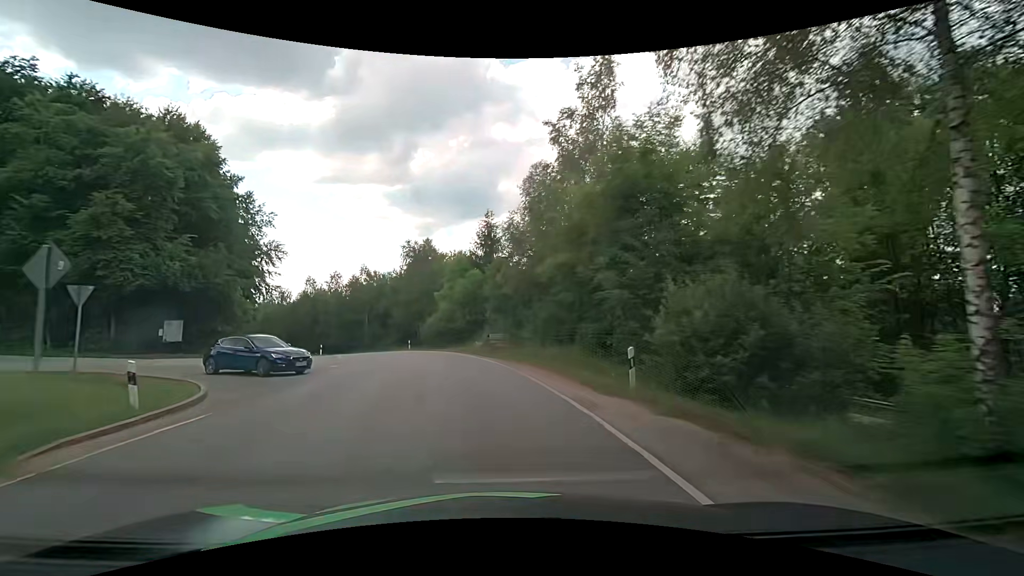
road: tertiary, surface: asphalt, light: Day
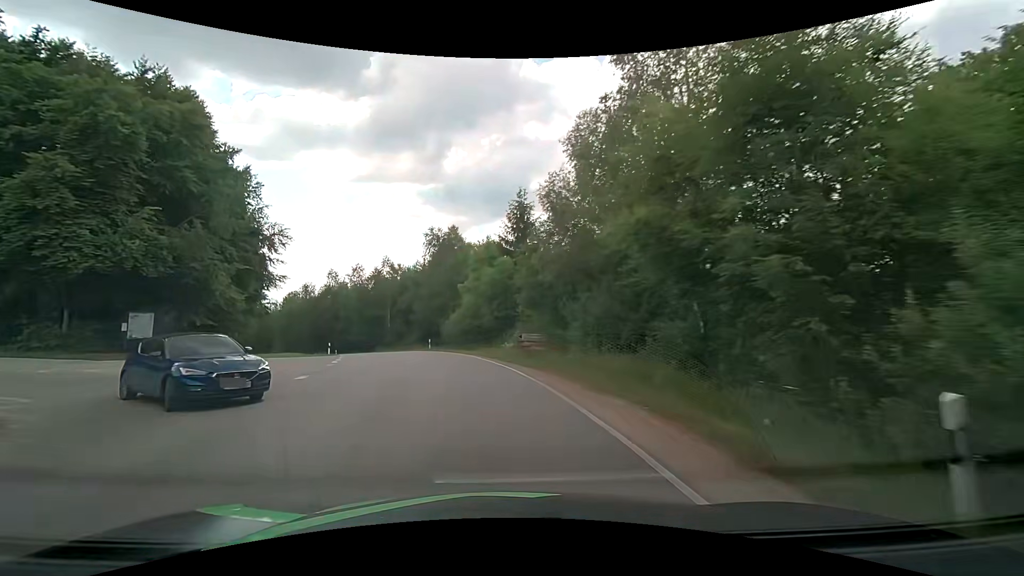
(-0.2, +7.1) m; -4°
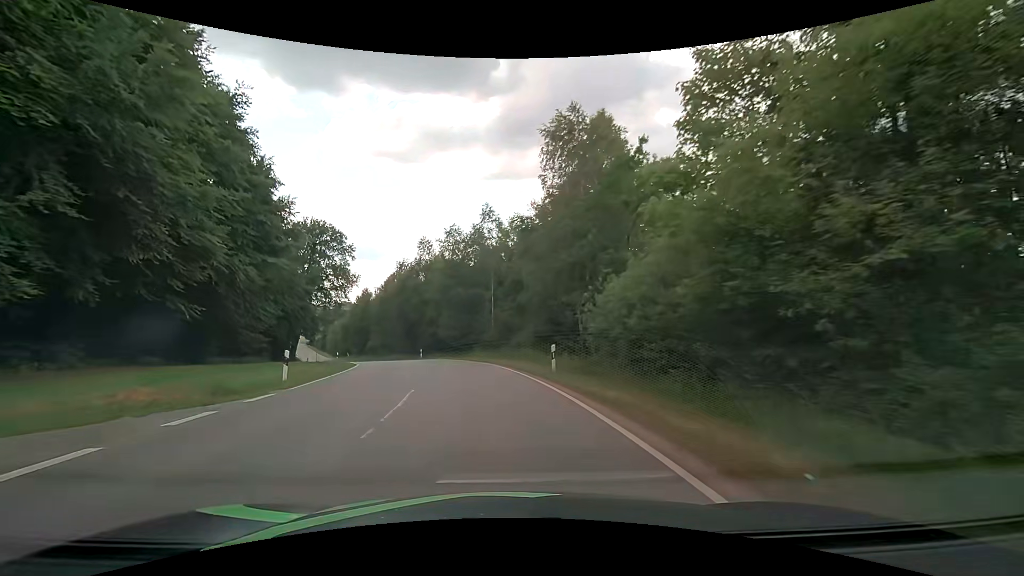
(-3.9, +29.4) m; -14°
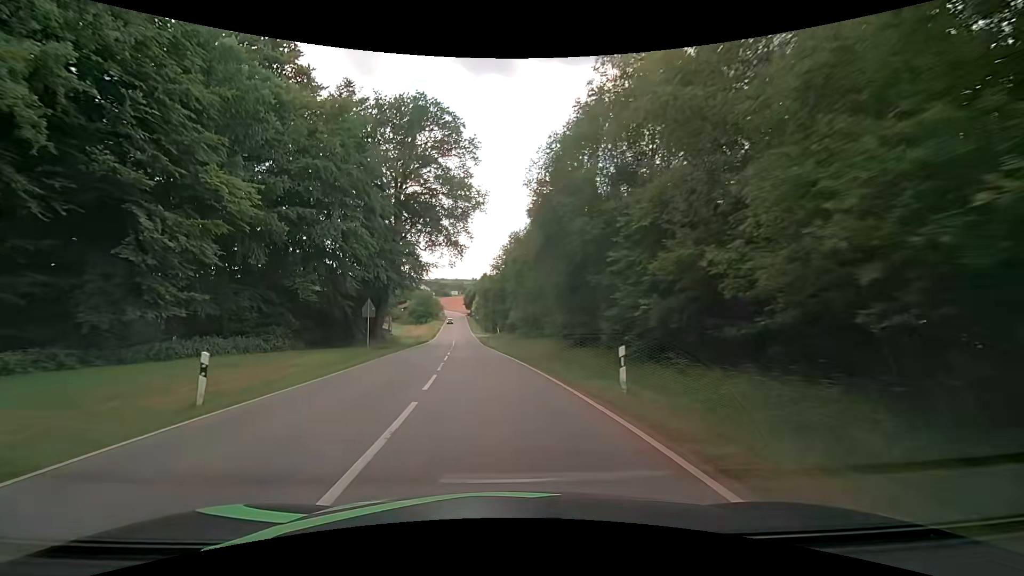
(-7.7, +42.4) m; -20°
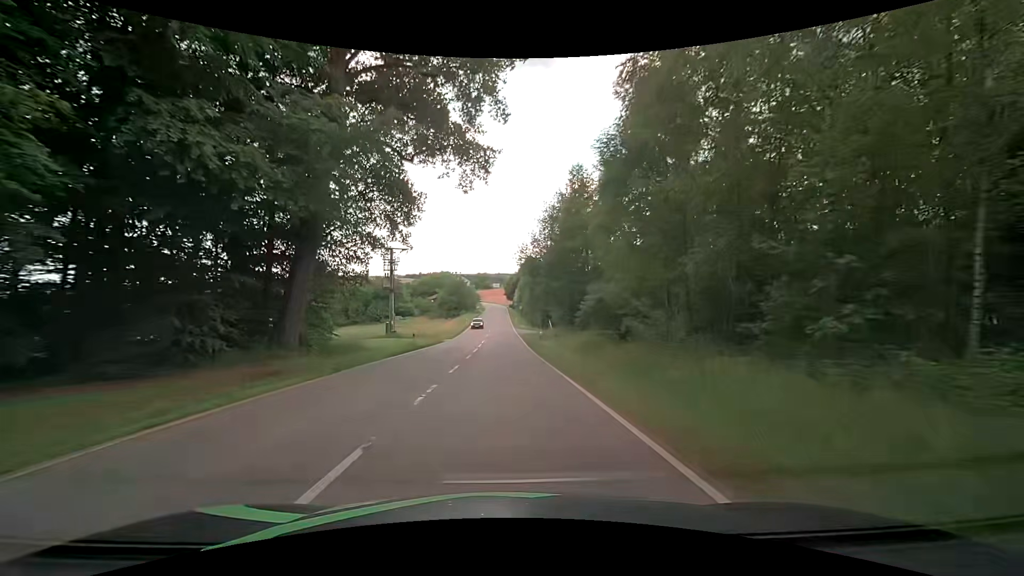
(-1.5, +27.2) m; -5°
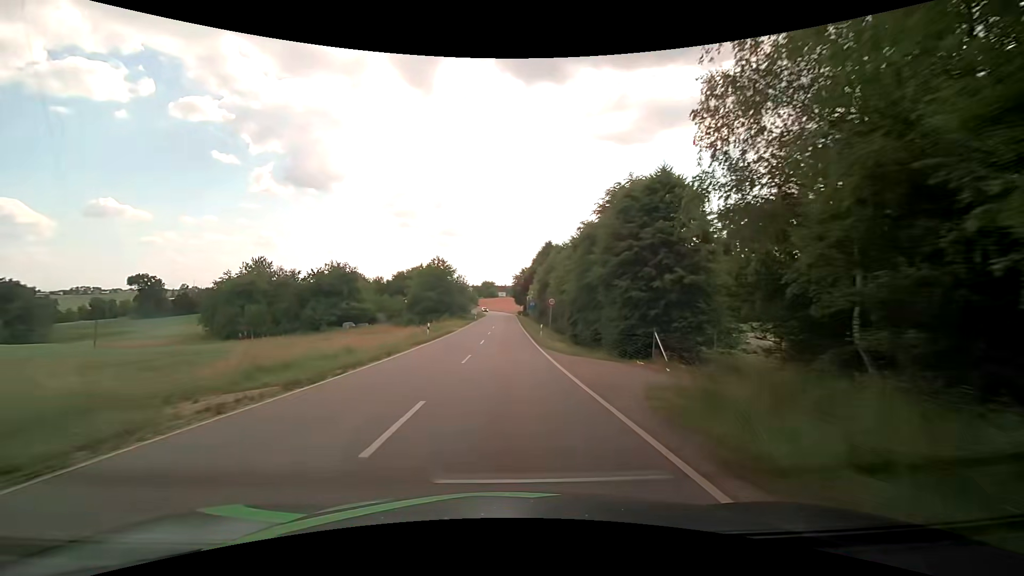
(-0.8, +45.3) m; -1°
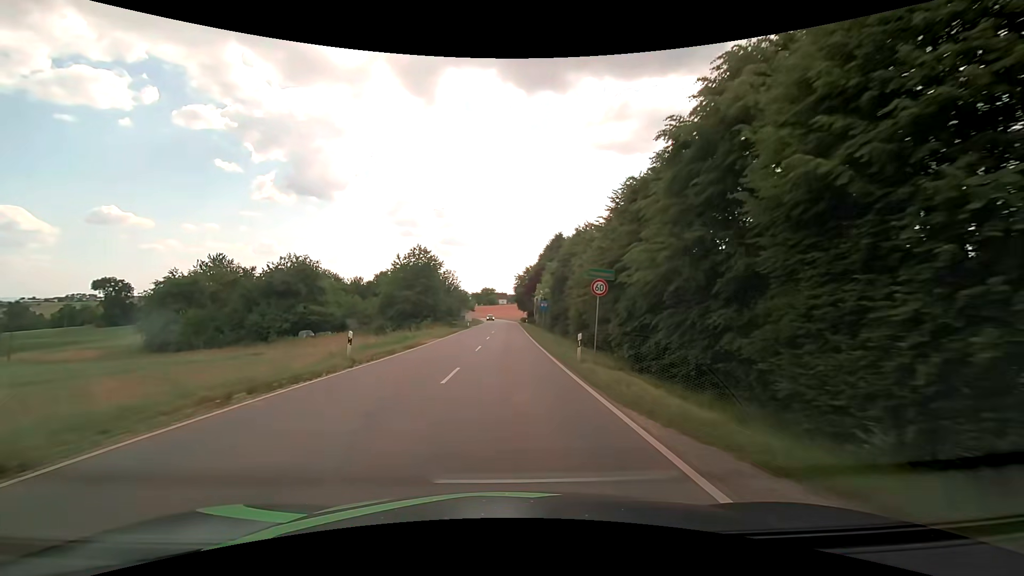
(+0.1, +18.0) m; 0°
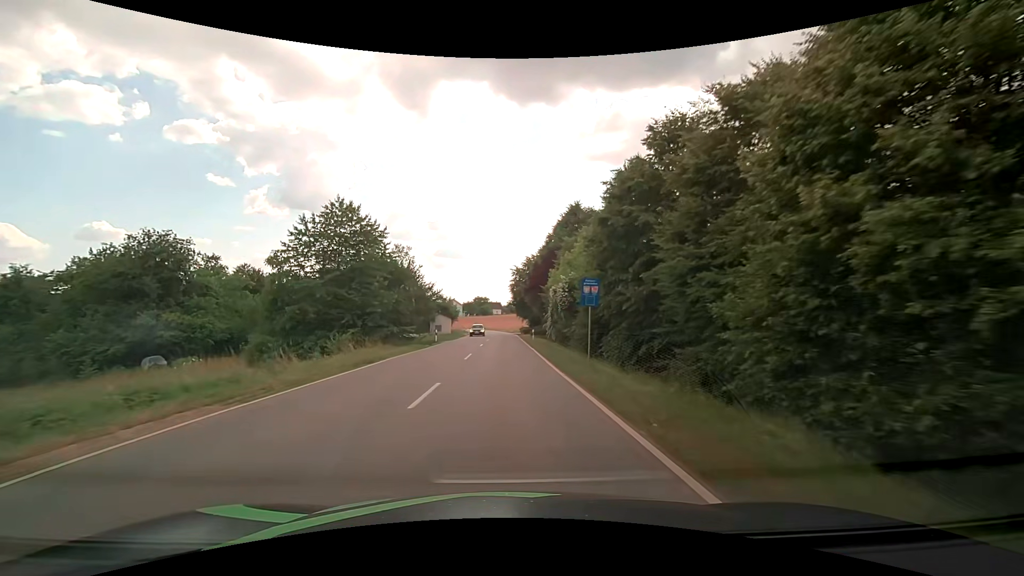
(+0.1, +27.1) m; +1°
